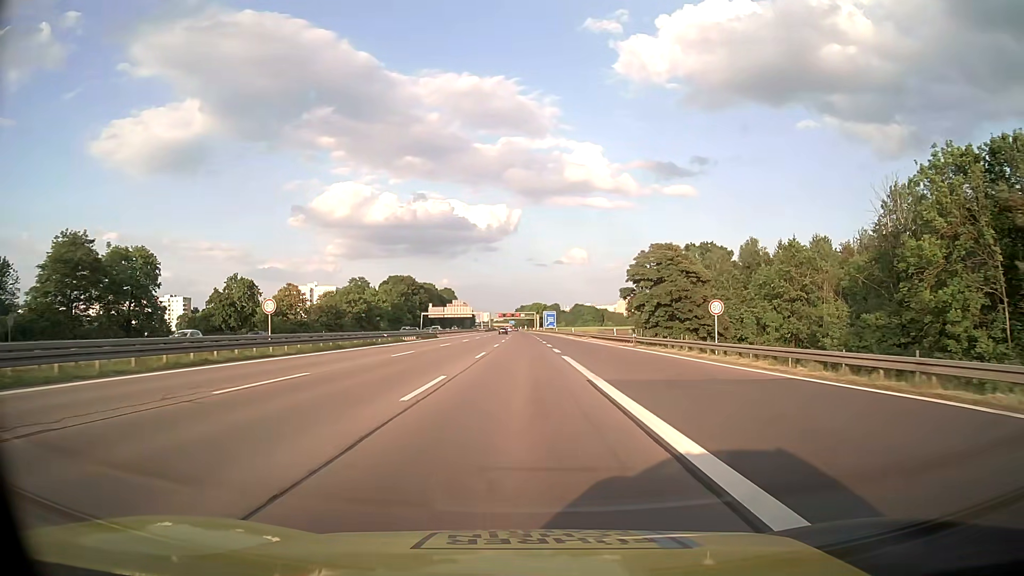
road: motorway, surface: asphalt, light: Day
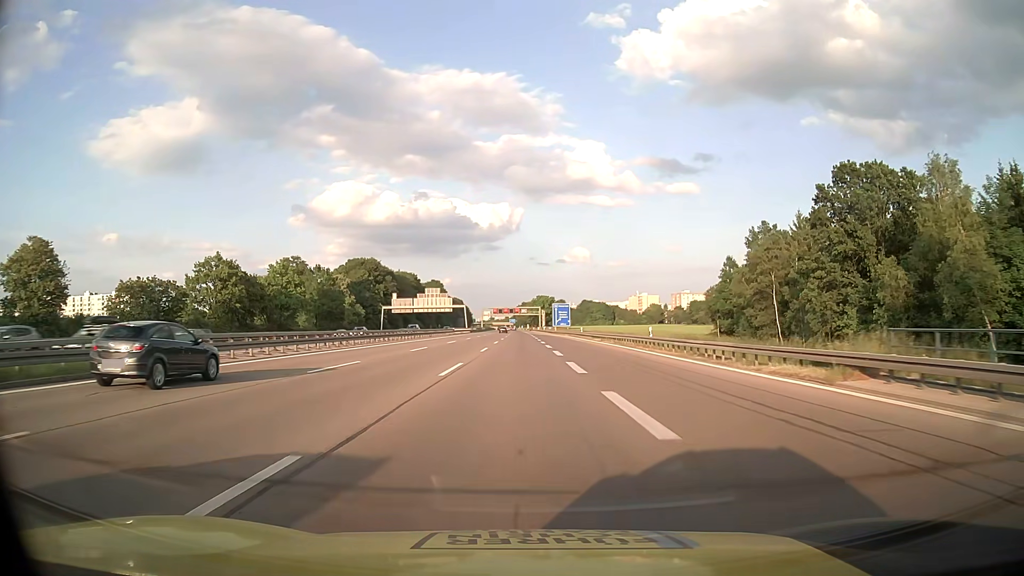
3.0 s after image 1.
(-0.2, +66.0) m; 0°
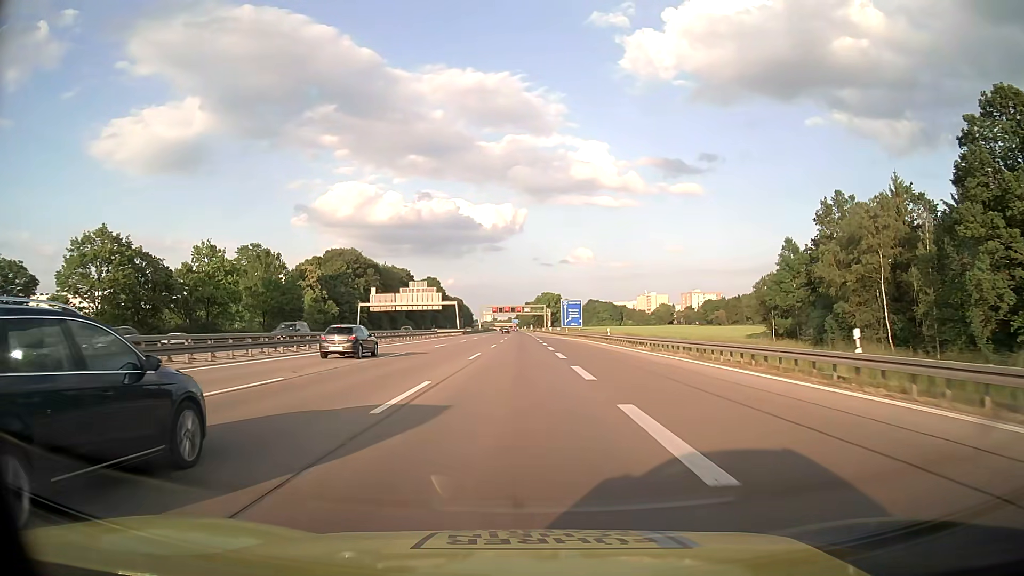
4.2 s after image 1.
(0.0, +26.4) m; 0°
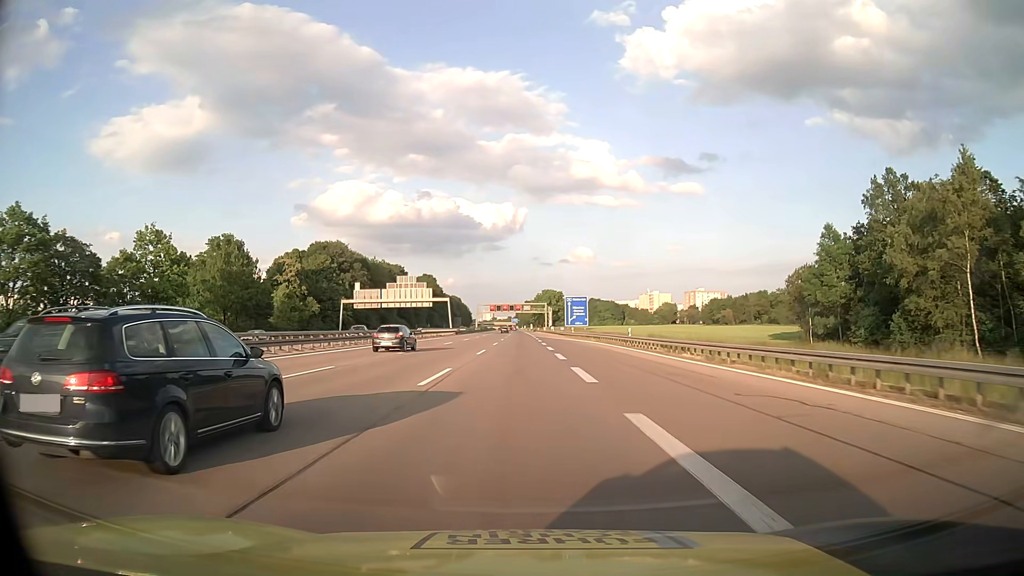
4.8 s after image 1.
(0.0, +13.2) m; 0°
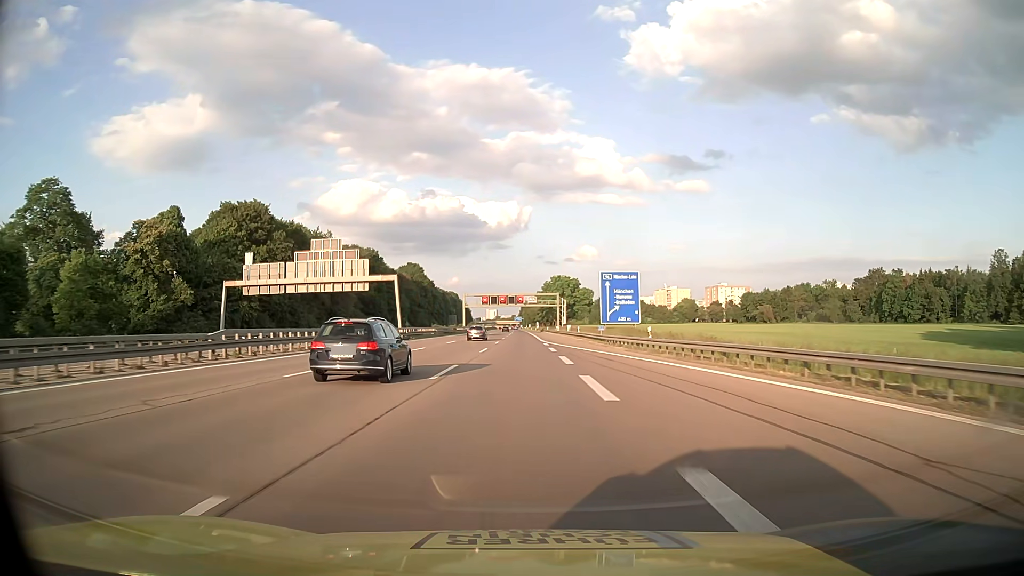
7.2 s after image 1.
(-0.2, +52.8) m; 0°
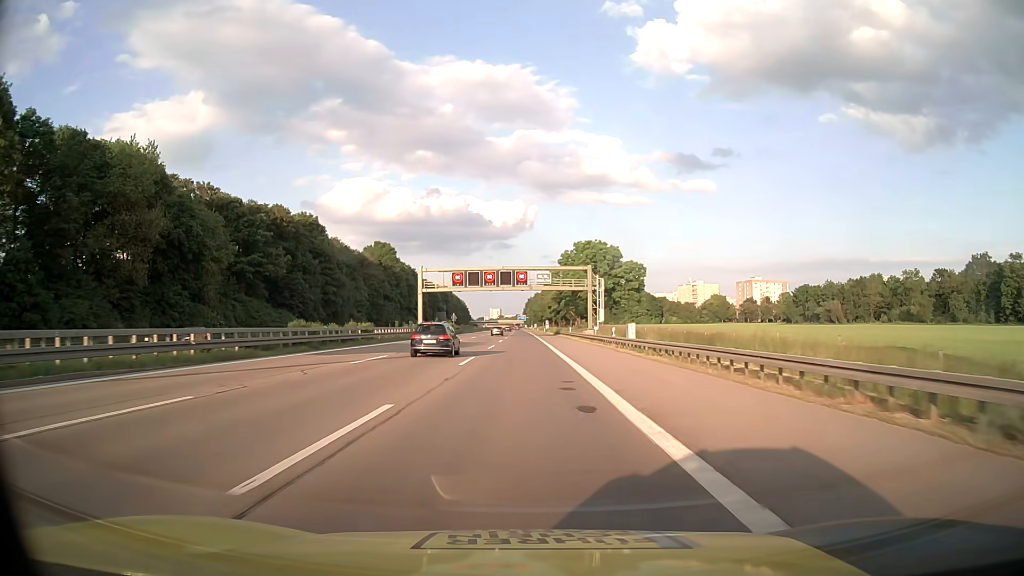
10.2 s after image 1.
(-0.3, +66.1) m; 0°
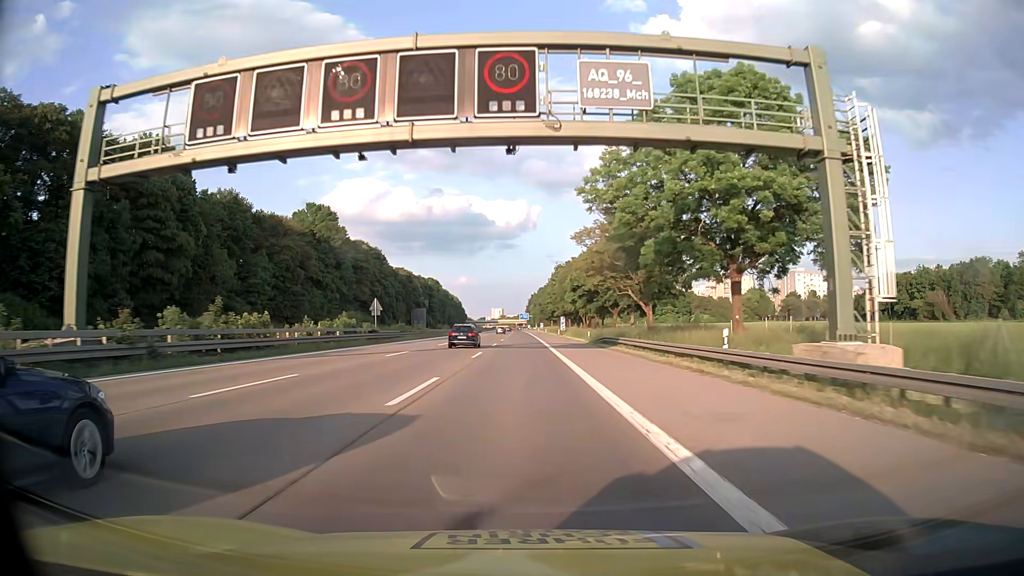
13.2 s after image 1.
(-0.2, +66.2) m; 0°
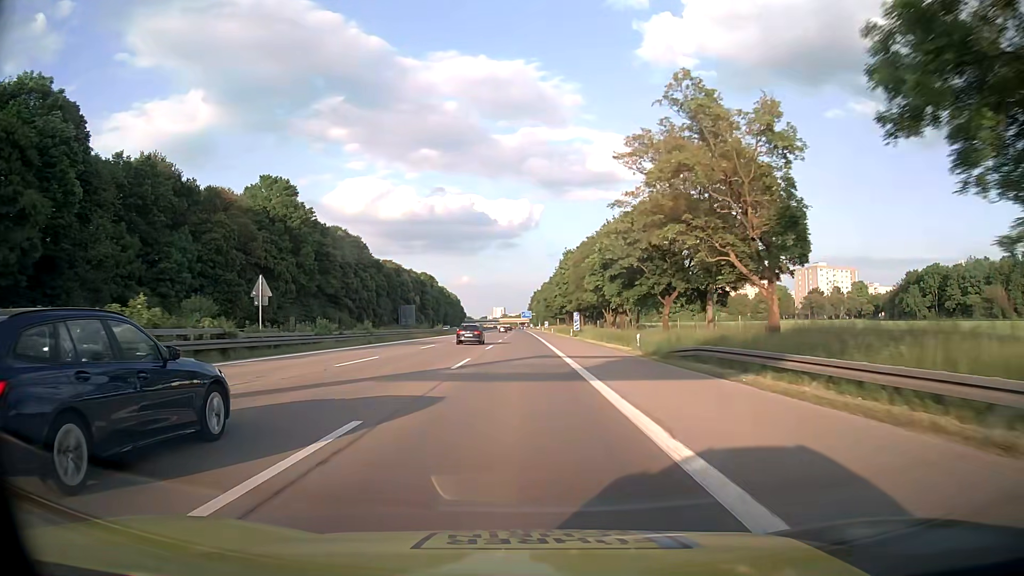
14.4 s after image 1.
(0.0, +26.5) m; 0°
(0, +10) (0, +20) (0, +30) (0, +40) (0, +50) (0, +60) (0, +70) (0, +80) (0, +90) (0, +100) m
